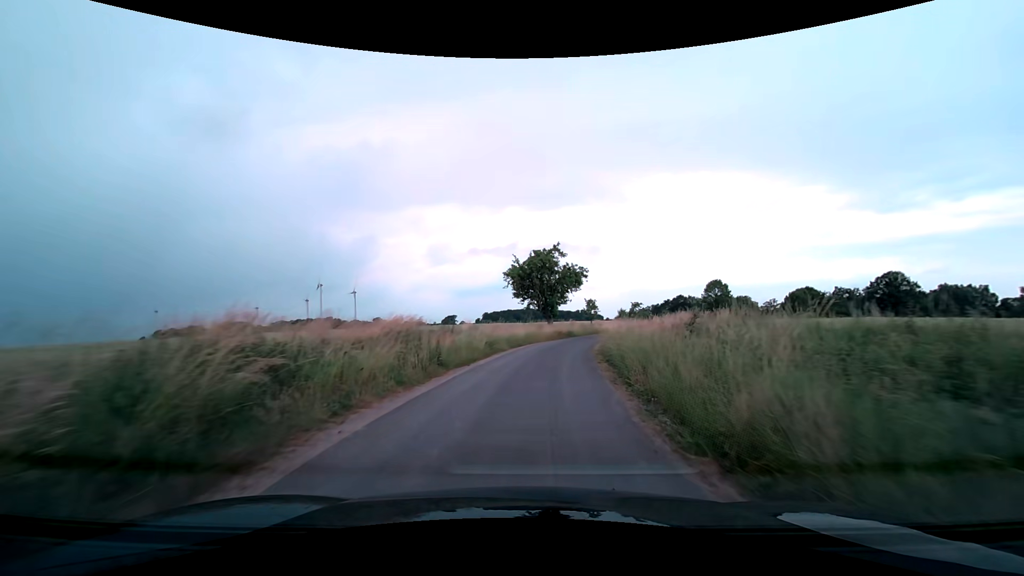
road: unclassified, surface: asphalt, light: Day
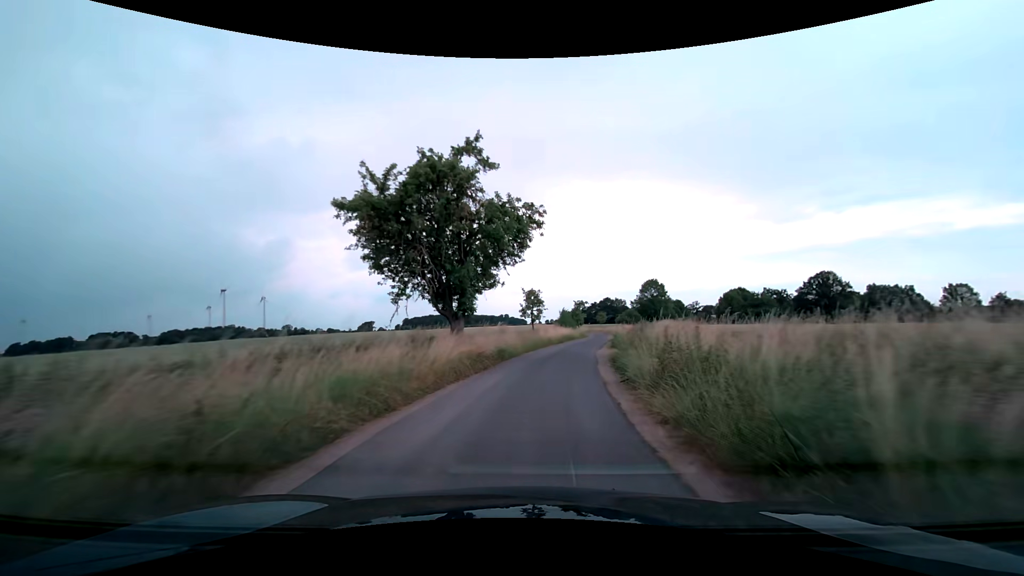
(+1.5, +24.2) m; +8°
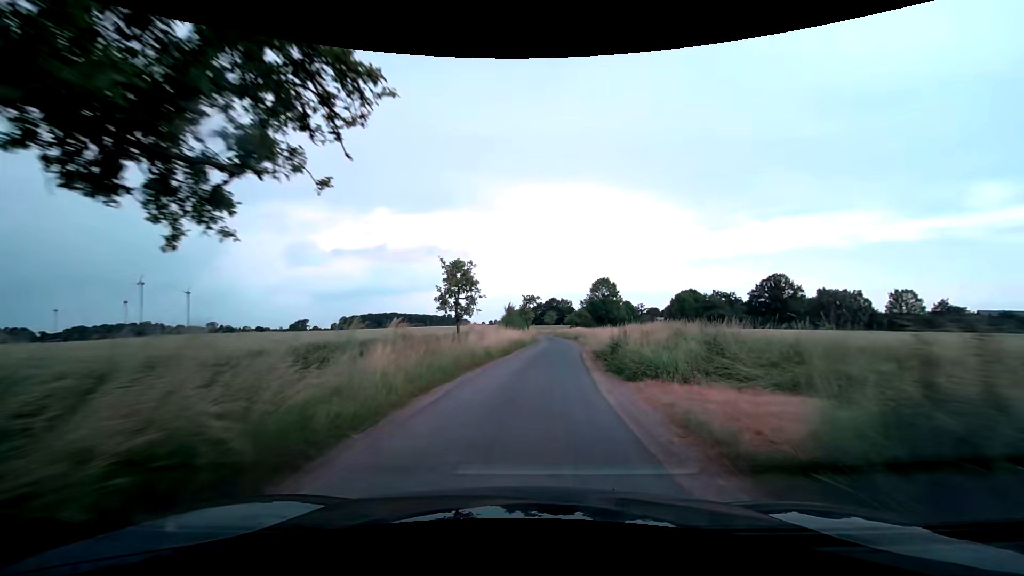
(+0.9, +16.3) m; +7°
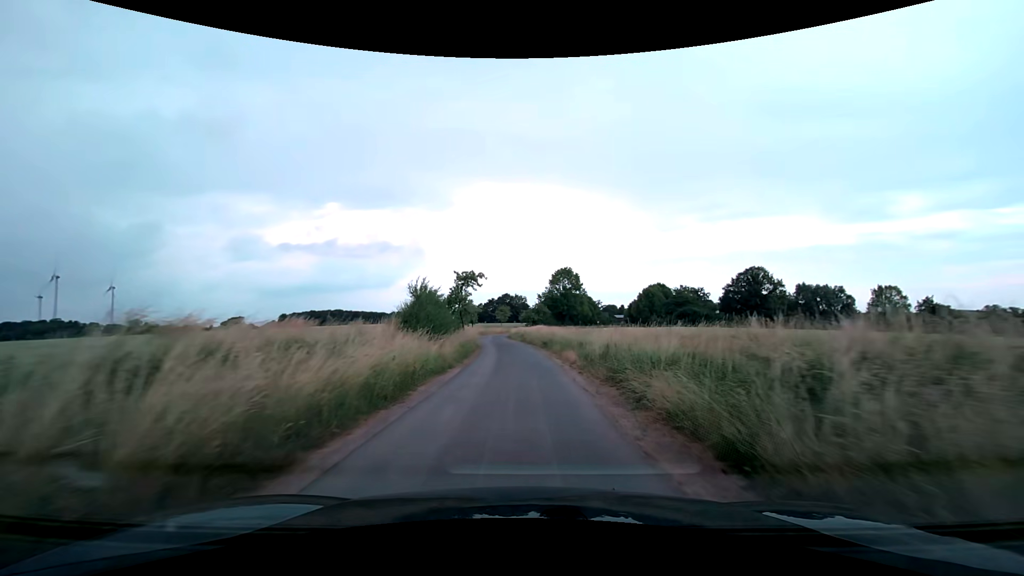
(+1.2, +25.0) m; +5°
(0, +10) (0, +20) (0, +30) (-1, +40) (-2, +50) (-2, +60) (-3, +70) (-4, +80) (-3, +90) (-1, +100) m
